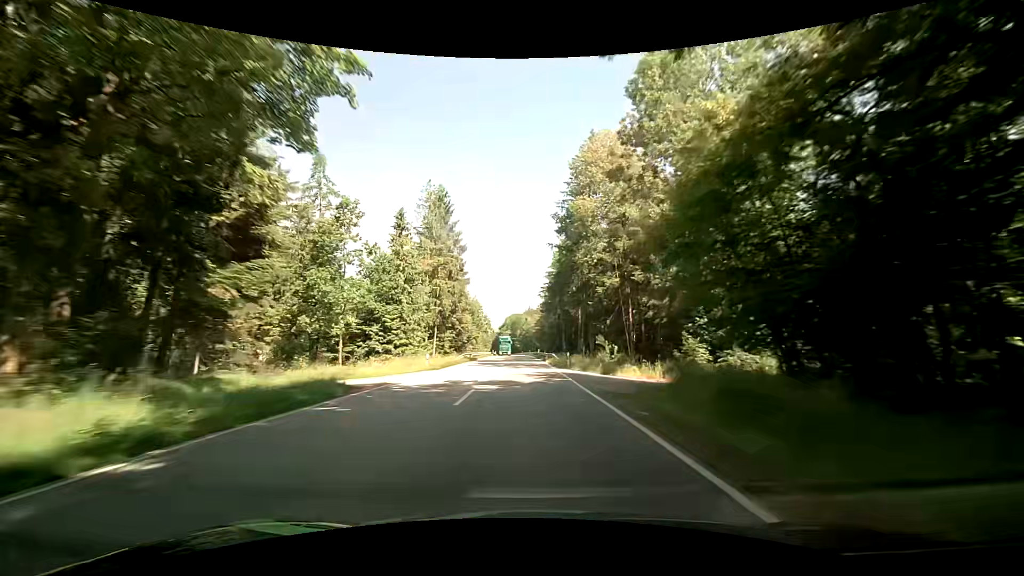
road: secondary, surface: asphalt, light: Day
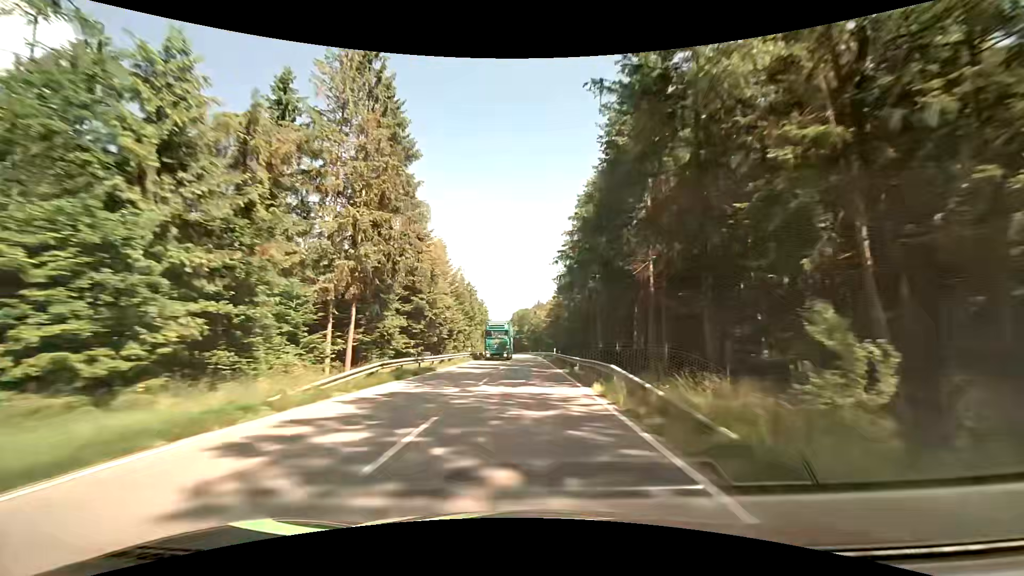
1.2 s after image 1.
(-0.2, +30.2) m; -1°
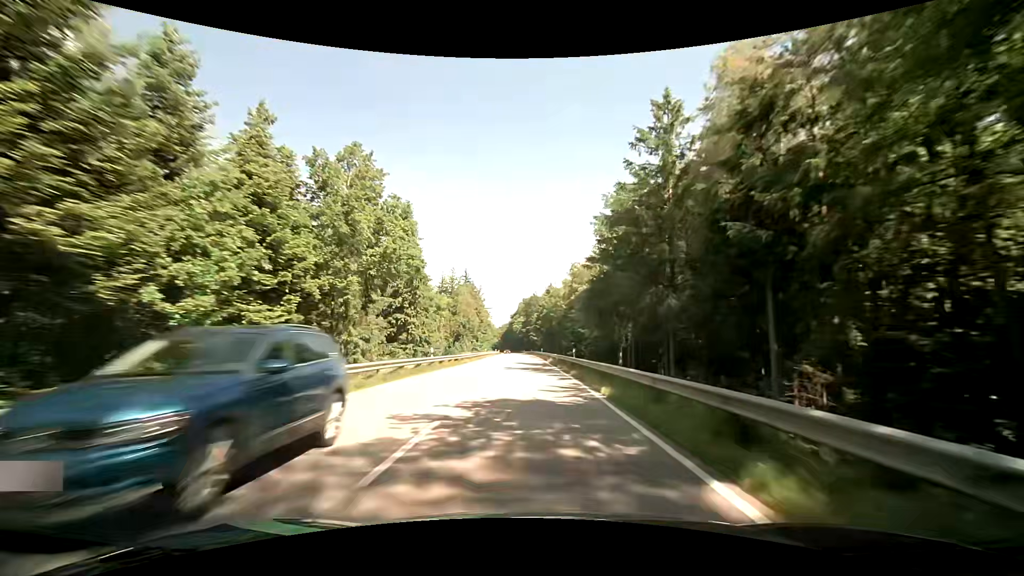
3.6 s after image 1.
(-1.0, +60.8) m; -1°
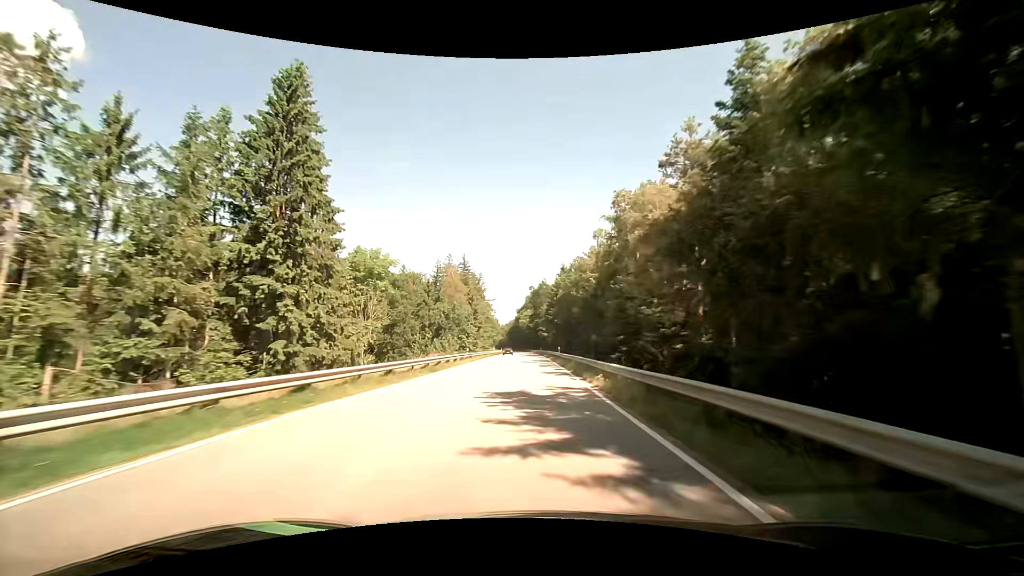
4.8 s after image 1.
(-0.2, +30.7) m; -1°
(0, +10) (0, +20) (0, +30) (0, +40) (0, +50) (0, +60) (-1, +70) (-1, +80) (-1, +90) (-1, +100) m
